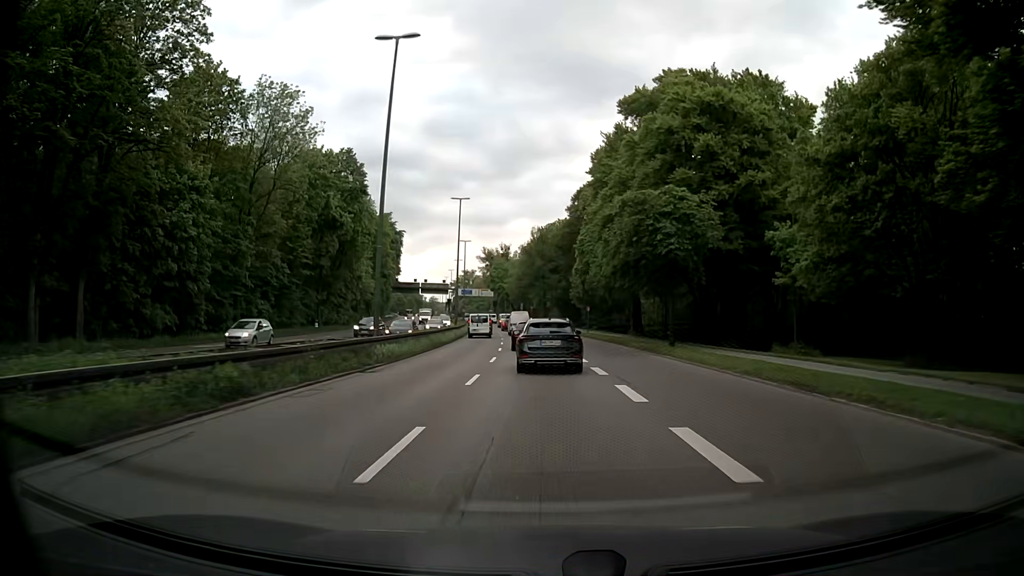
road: trunk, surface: asphalt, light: Day
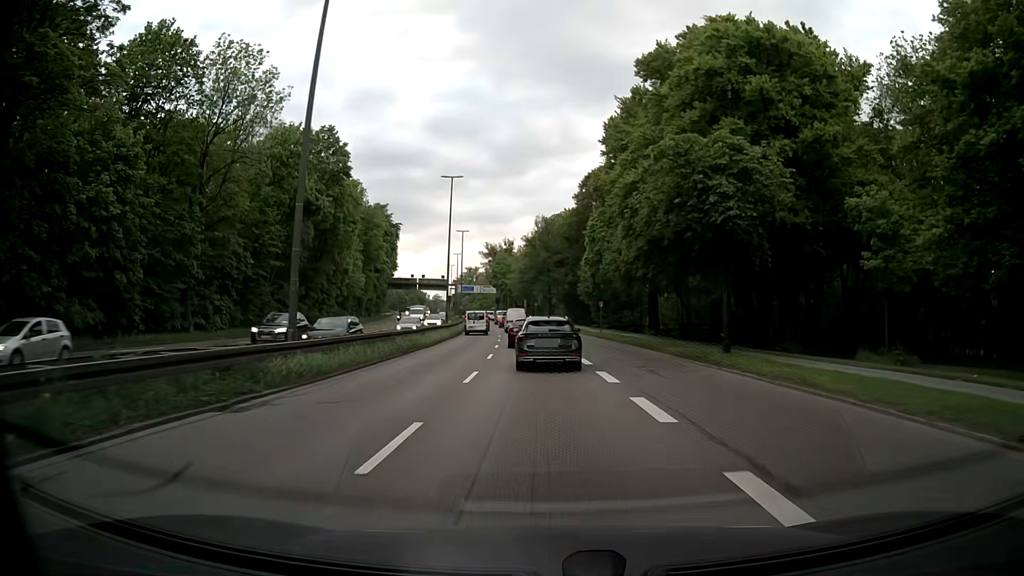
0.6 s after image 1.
(0.0, +8.8) m; 0°
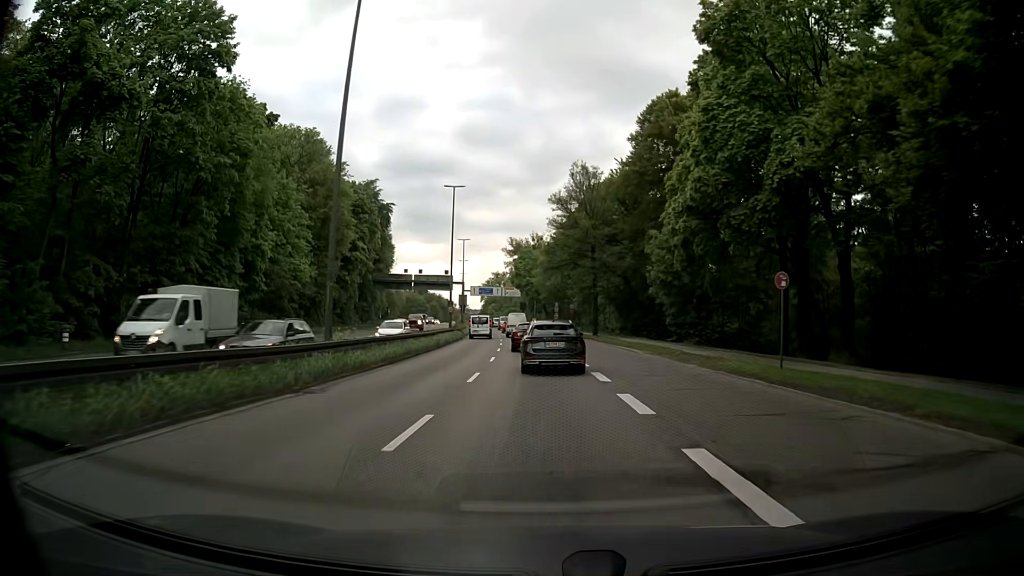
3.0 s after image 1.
(-0.9, +34.8) m; -3°
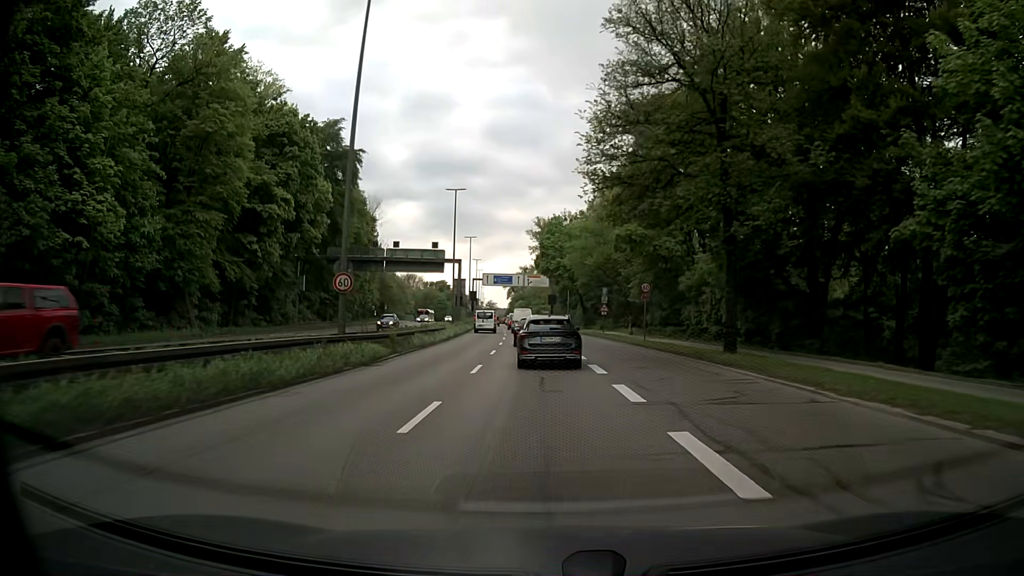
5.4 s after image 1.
(-0.8, +35.4) m; -3°
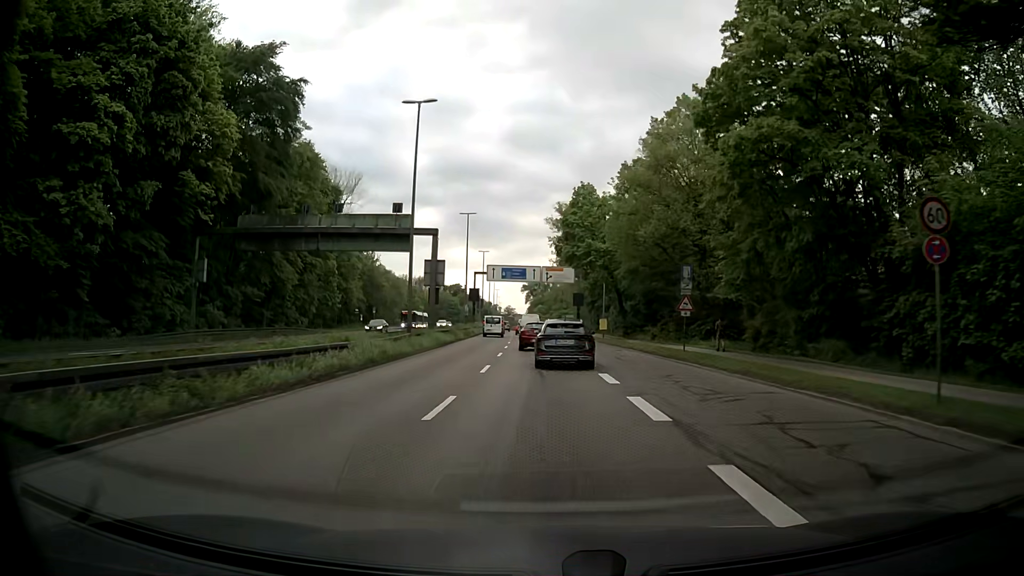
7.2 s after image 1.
(-0.4, +25.8) m; -2°
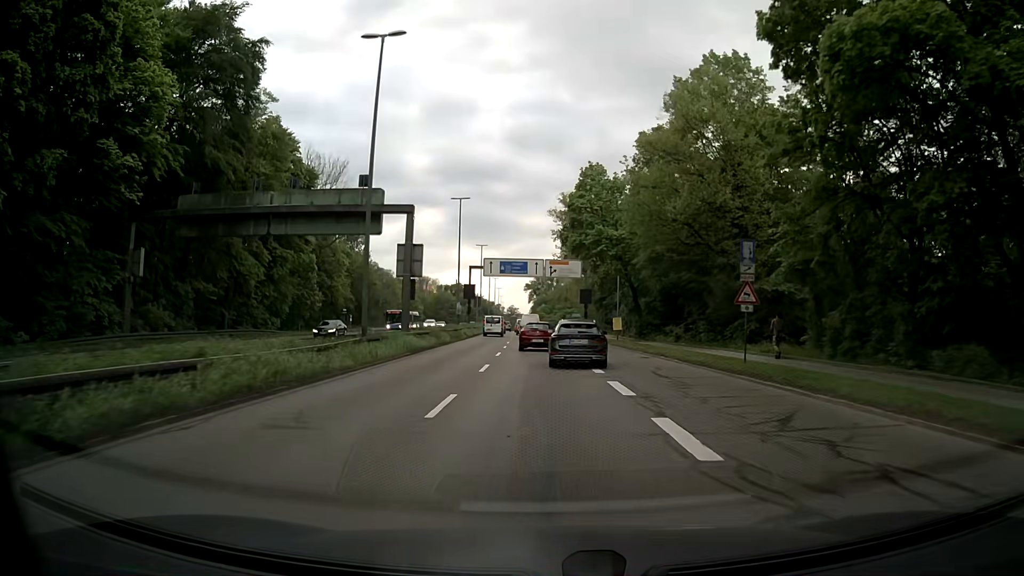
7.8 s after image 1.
(+0.1, +8.8) m; 0°
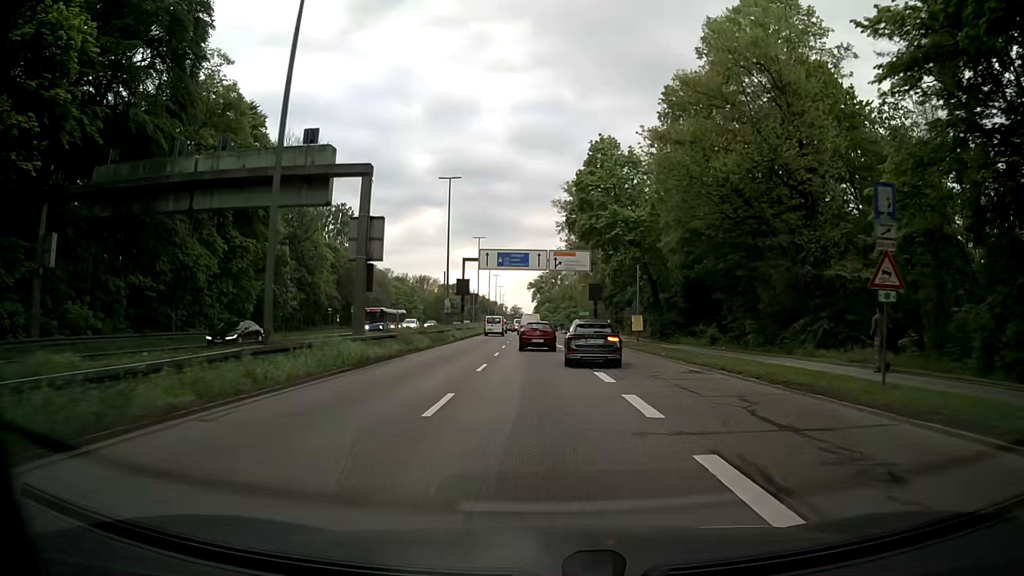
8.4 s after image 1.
(0.0, +9.1) m; 0°
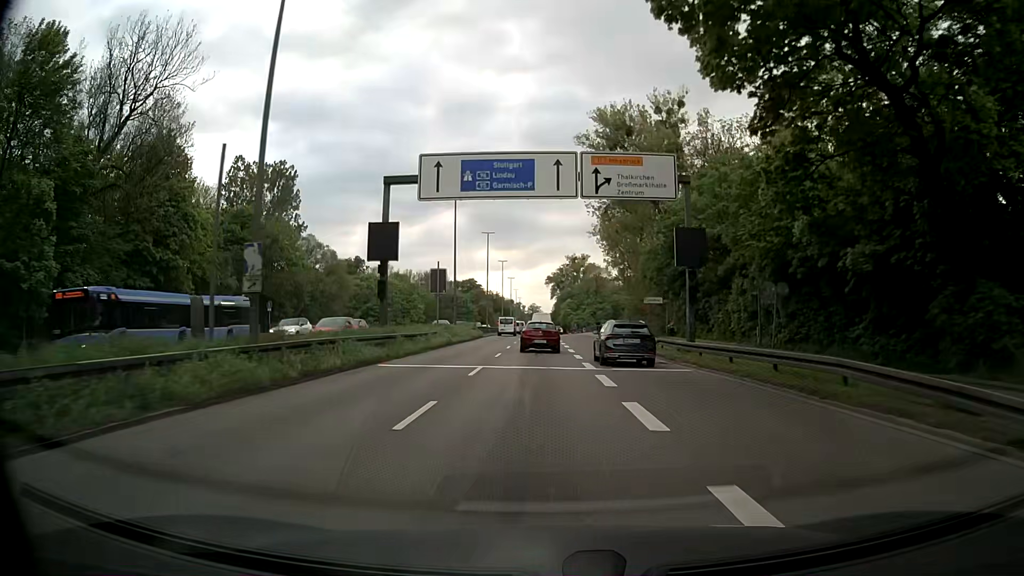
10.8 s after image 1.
(-0.6, +37.5) m; -2°
(0, +10) (0, +20) (0, +30) (0, +40) (0, +50) (0, +60) (-1, +70) (-1, +80) (-1, +90) (-1, +100) m
